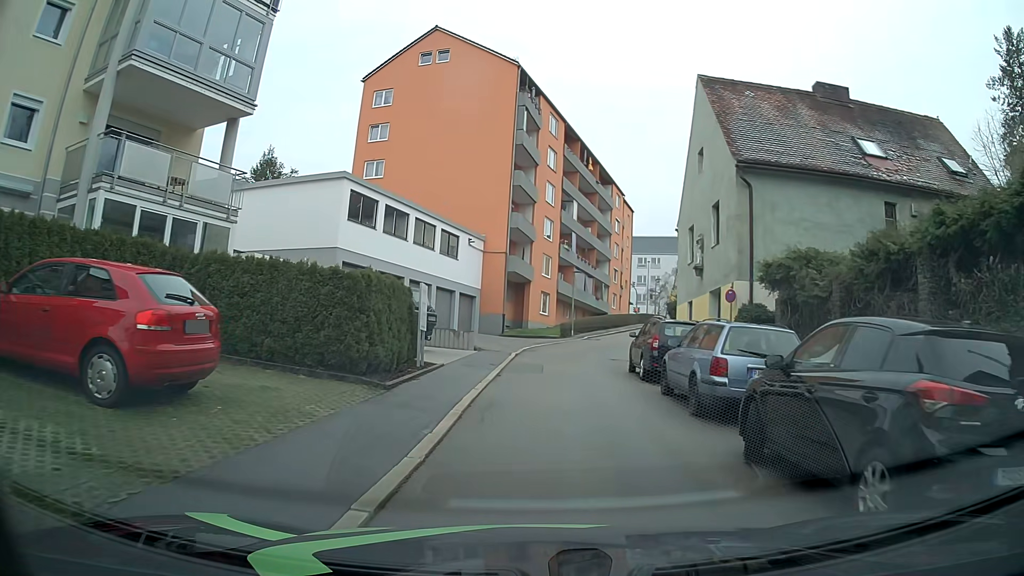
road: residential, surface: asphalt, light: Day
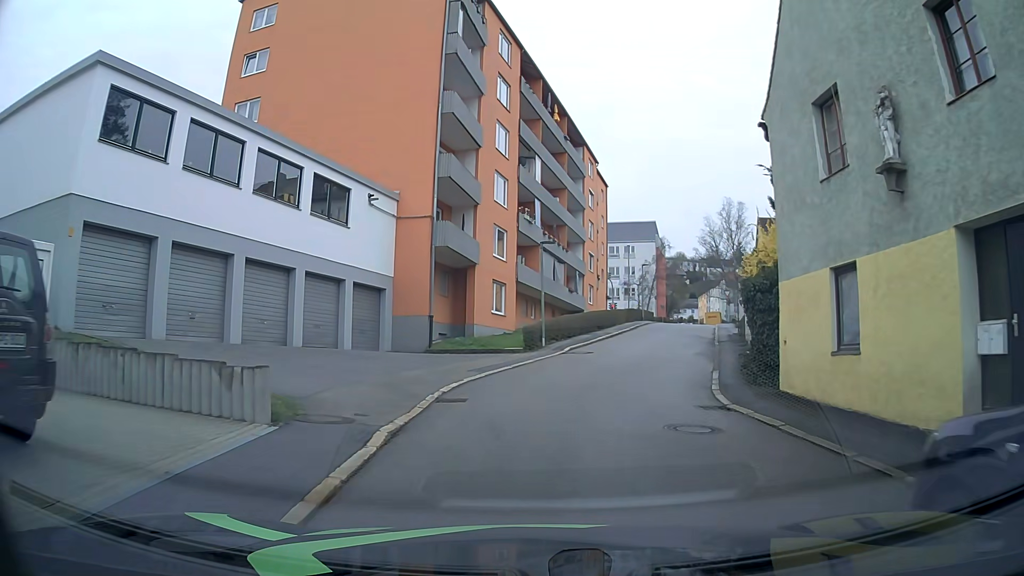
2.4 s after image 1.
(+0.5, +16.1) m; +4°
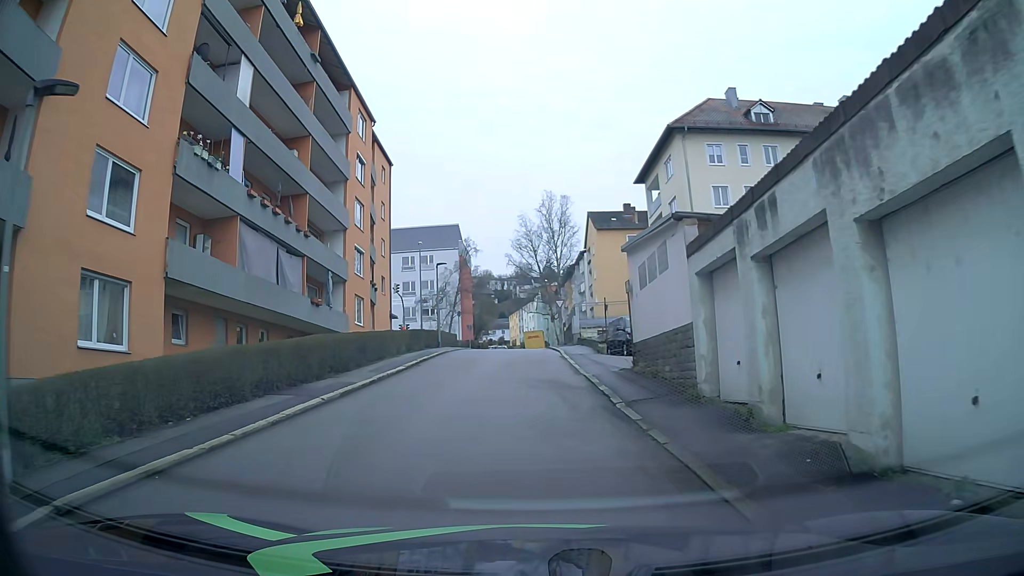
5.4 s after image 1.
(+3.1, +19.6) m; +17°
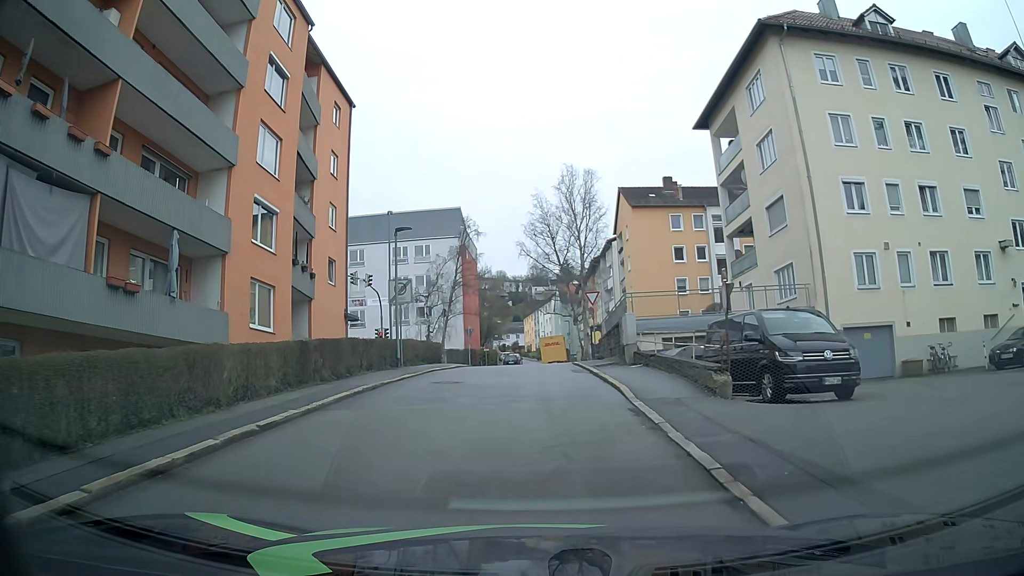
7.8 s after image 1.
(-0.4, +15.9) m; -1°
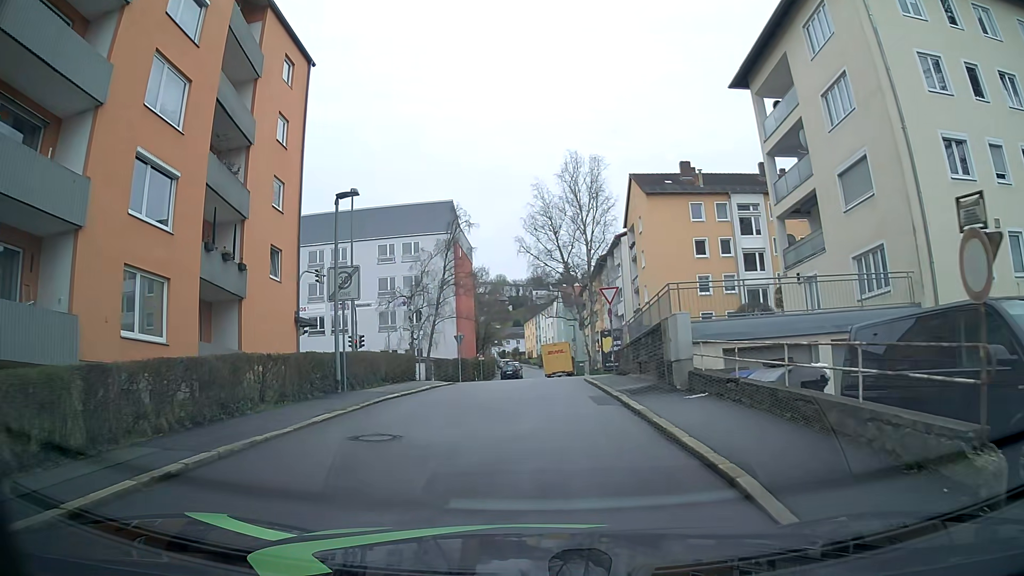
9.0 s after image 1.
(-0.2, +7.5) m; -2°
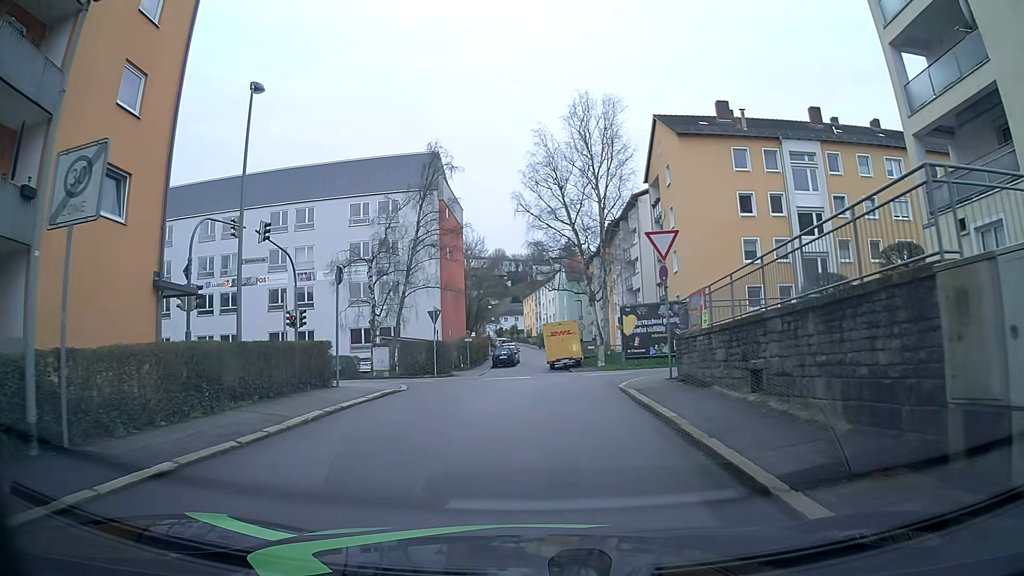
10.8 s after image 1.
(+0.1, +11.0) m; +2°
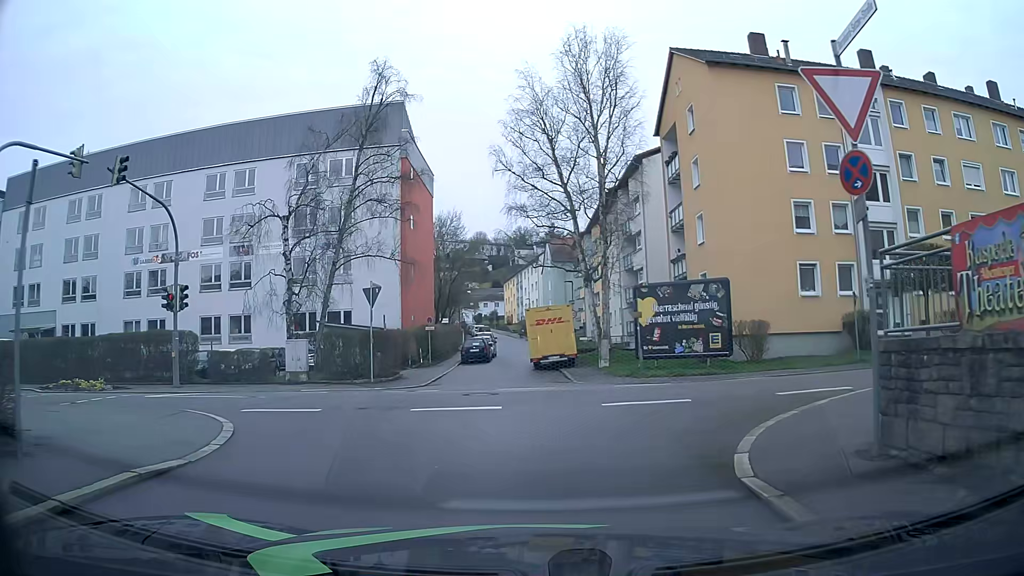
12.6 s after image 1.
(-0.2, +10.0) m; -1°
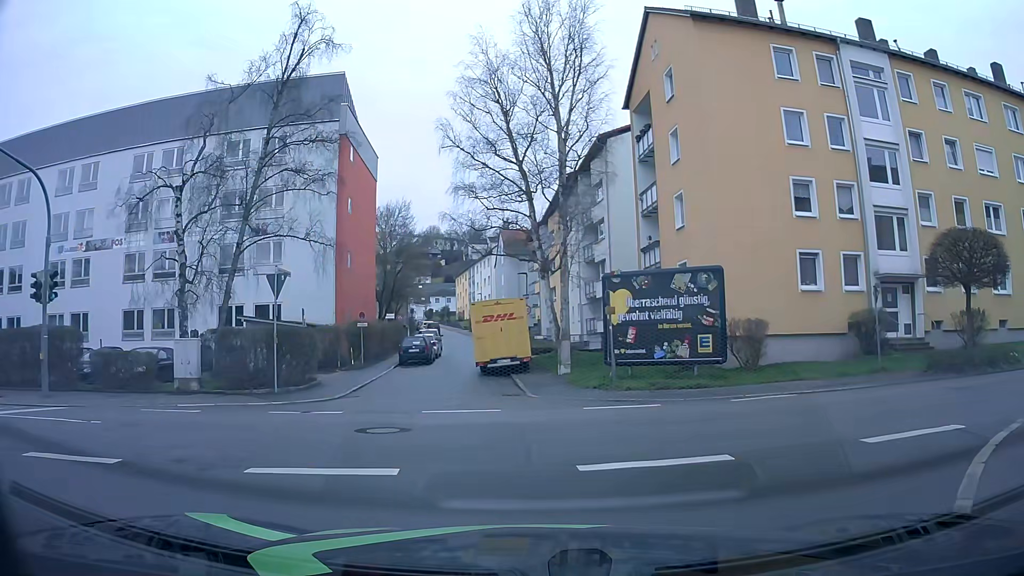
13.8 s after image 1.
(+0.2, +4.8) m; +3°
